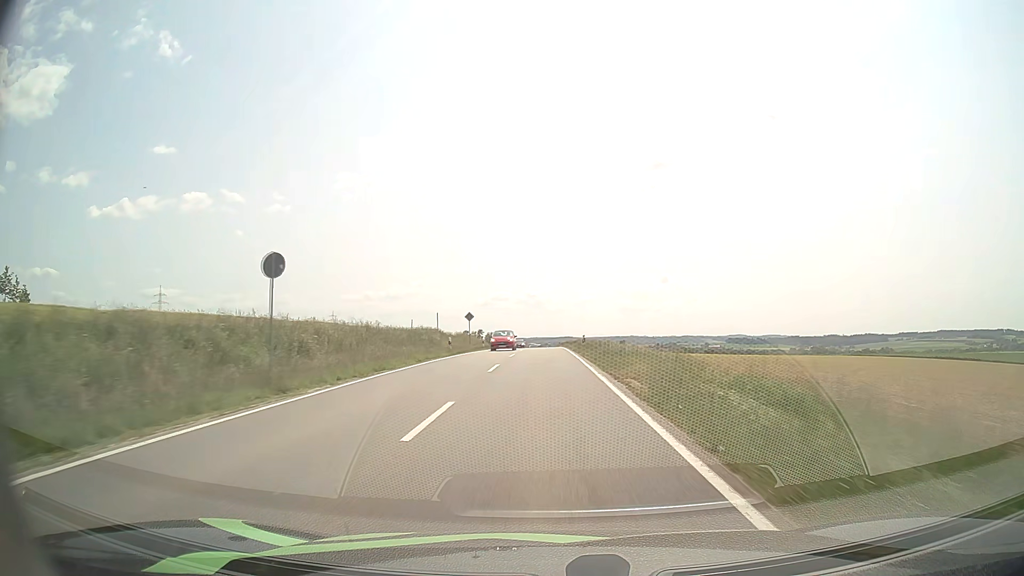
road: tertiary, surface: asphalt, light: Day
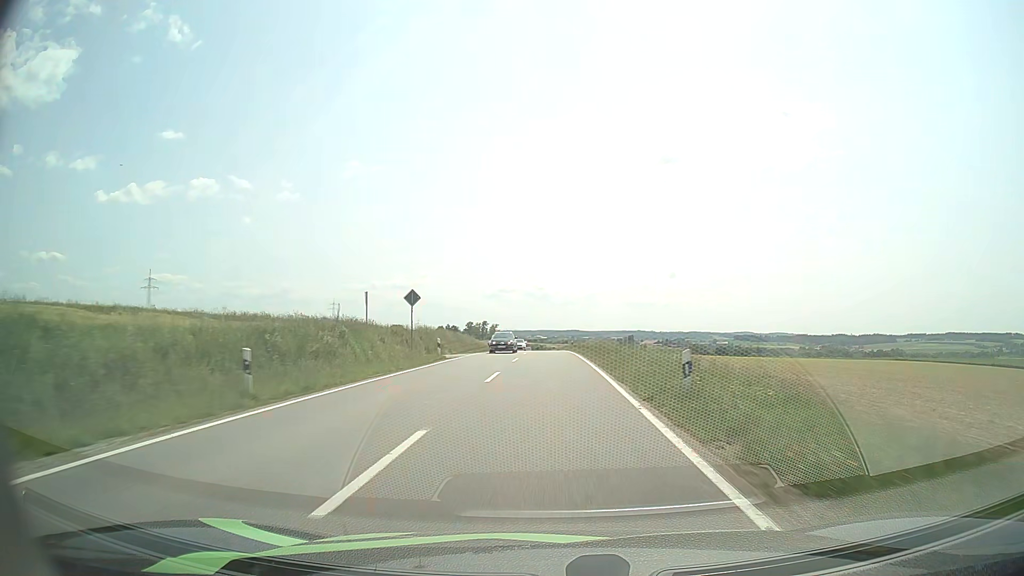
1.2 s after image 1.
(-0.1, +27.5) m; -1°
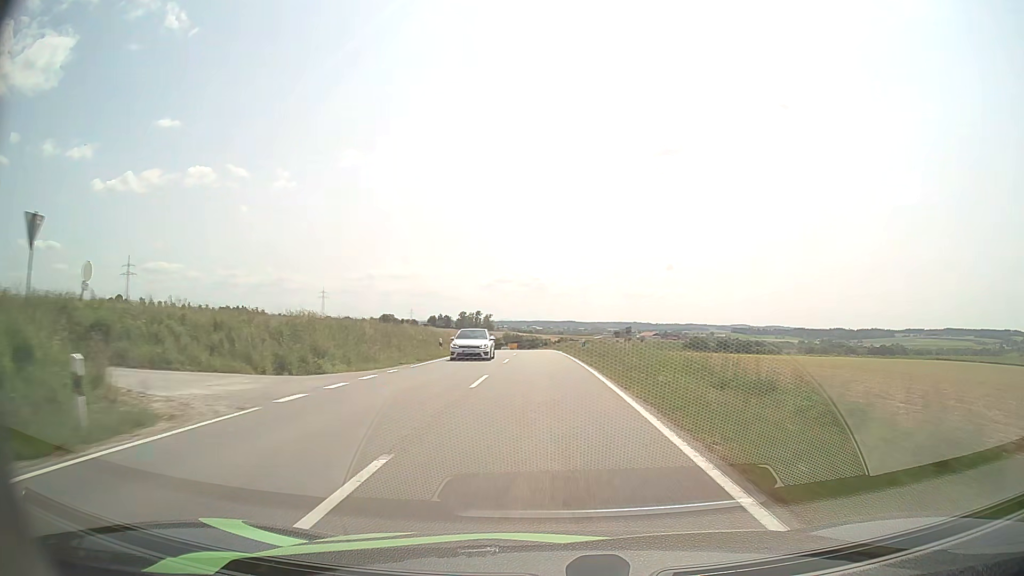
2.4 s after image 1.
(+0.1, +26.4) m; 0°
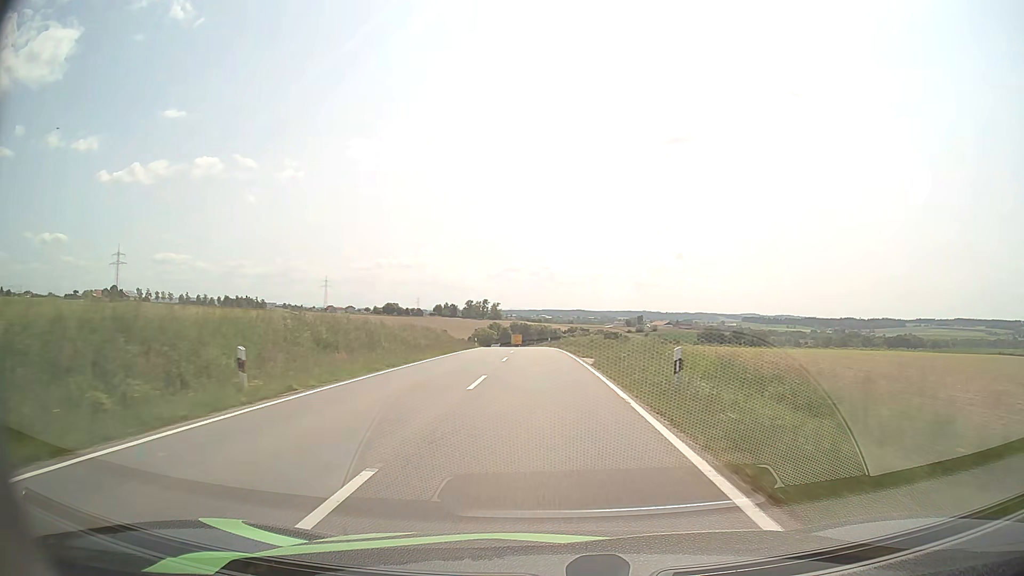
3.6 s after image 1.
(-0.1, +25.4) m; -1°
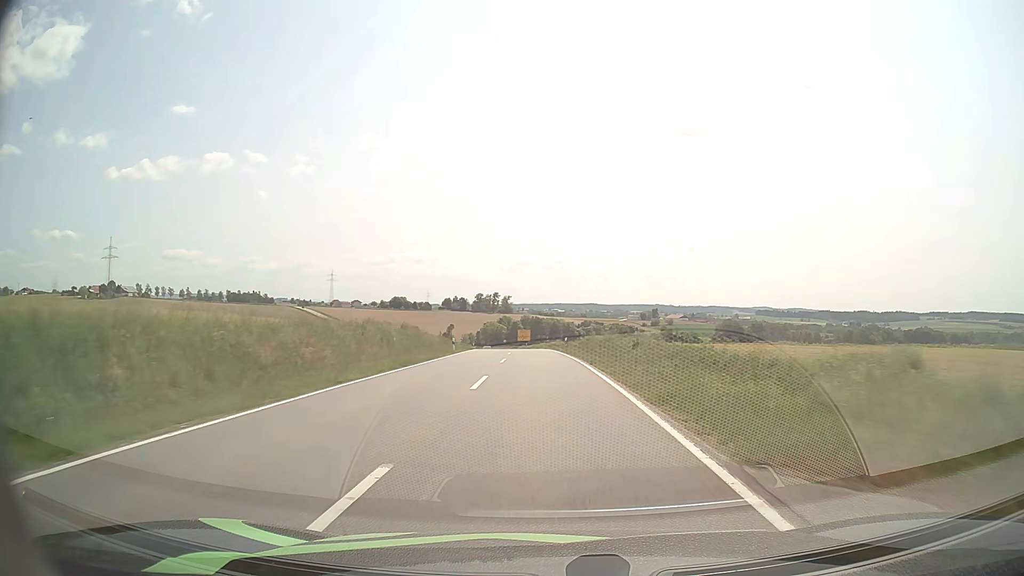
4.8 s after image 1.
(-0.2, +24.7) m; -1°
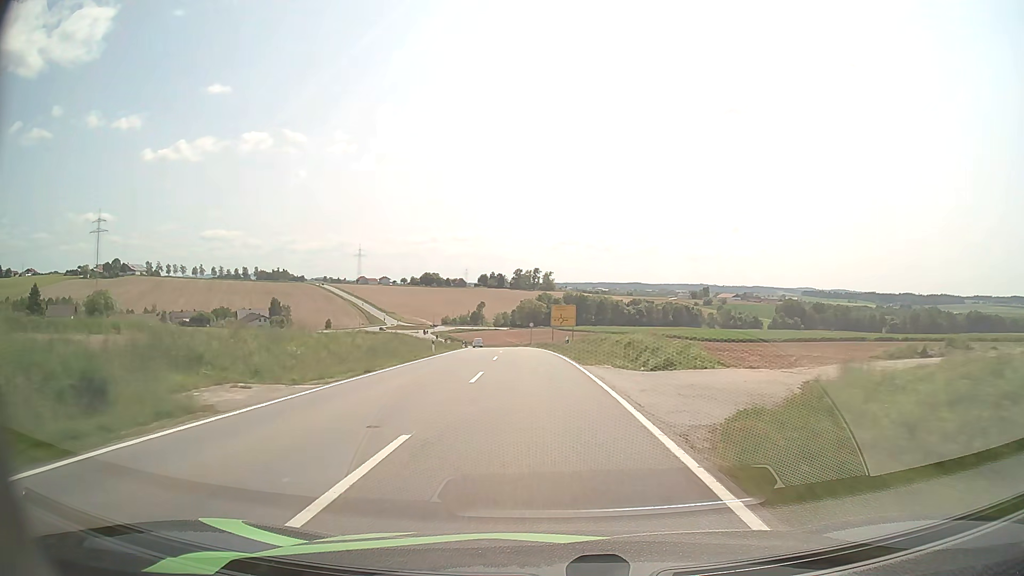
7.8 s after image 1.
(-1.6, +59.4) m; -3°
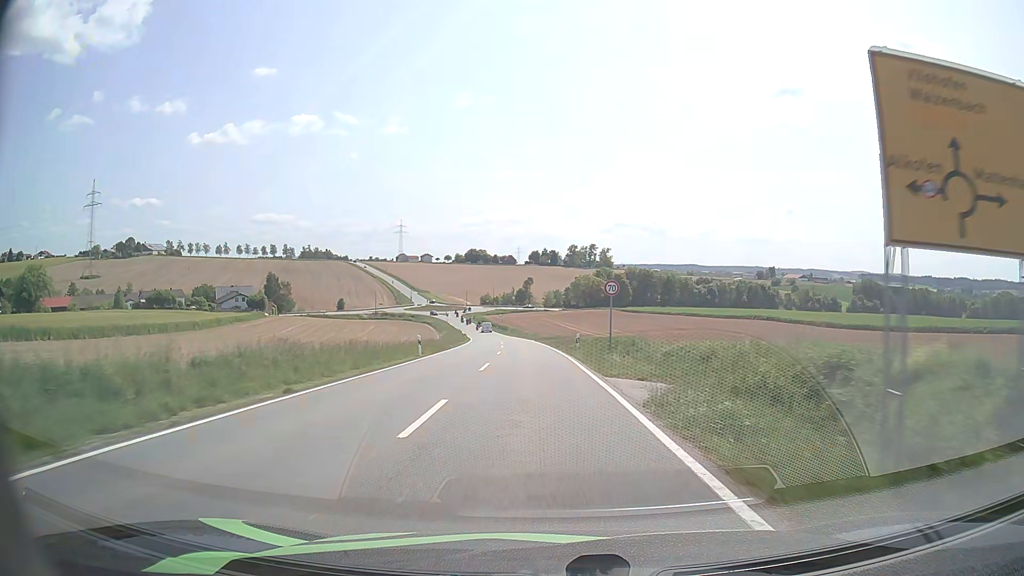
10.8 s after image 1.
(-2.3, +57.7) m; -5°
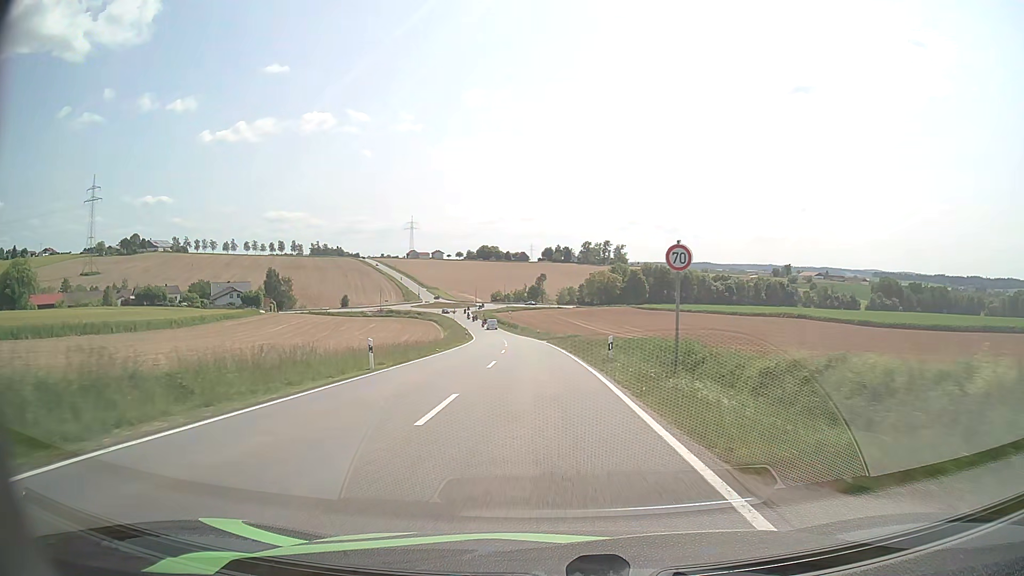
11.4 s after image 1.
(-0.1, +11.3) m; -1°
(0, +10) (0, +20) (-1, +30) (-1, +40) (-2, +50) (-2, +60) (-3, +70) (-4, +80) (-5, +90) (-6, +100) m
